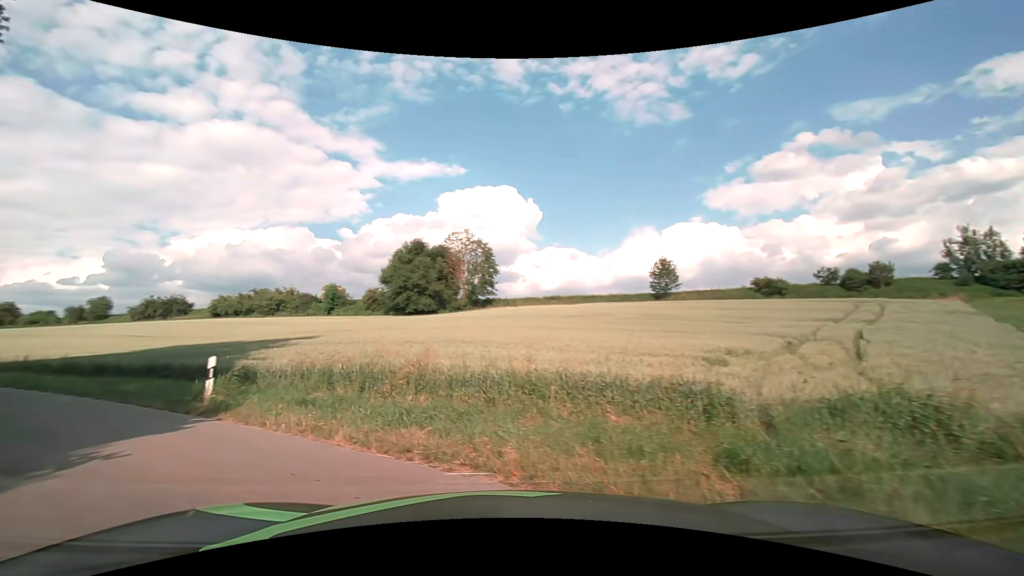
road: residential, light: Day
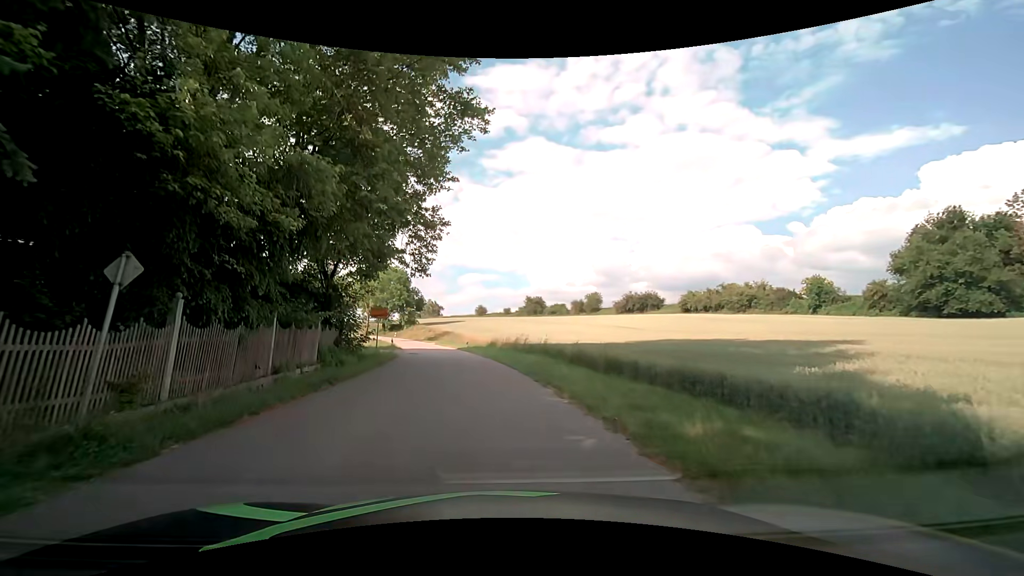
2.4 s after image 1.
(-6.9, +9.9) m; -50°
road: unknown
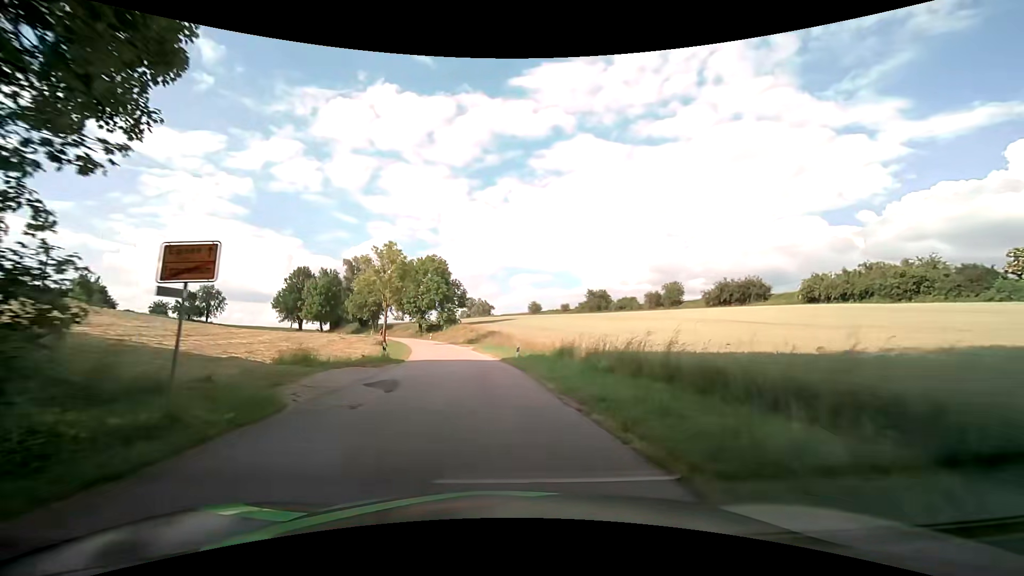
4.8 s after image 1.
(-1.2, +22.9) m; -5°
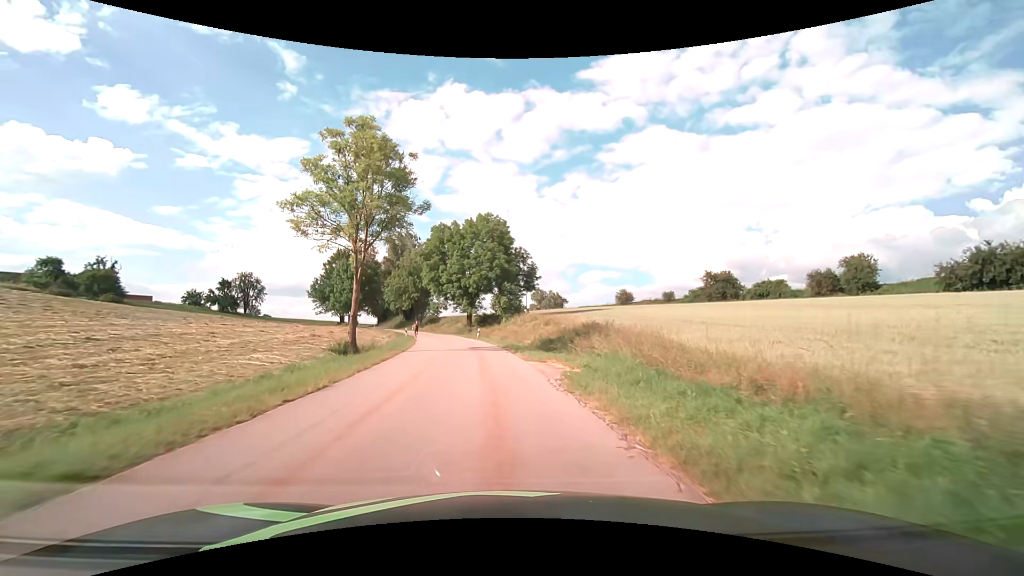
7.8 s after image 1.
(-2.8, +34.1) m; -8°
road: tertiary
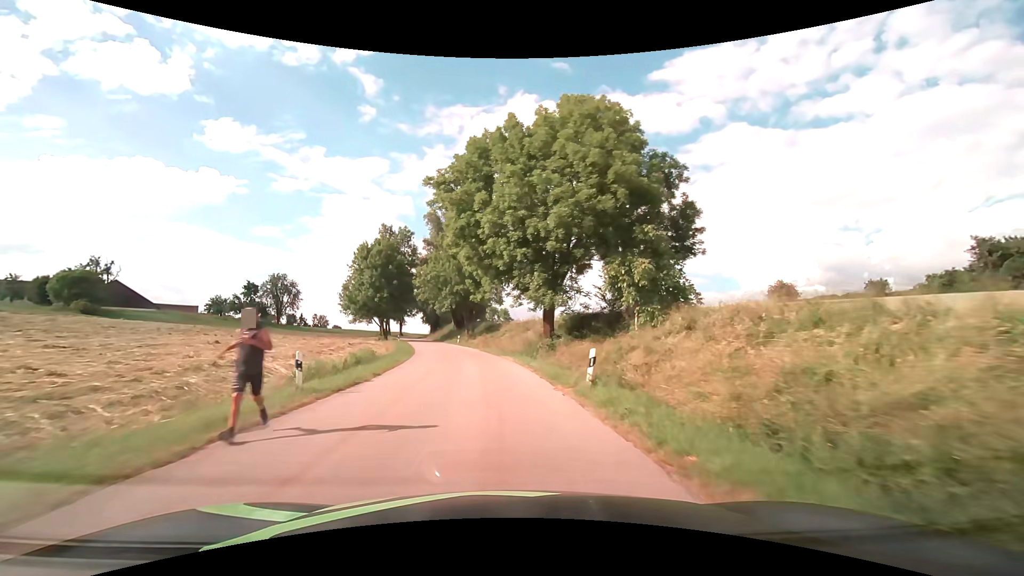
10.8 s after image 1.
(-2.7, +38.3) m; -8°
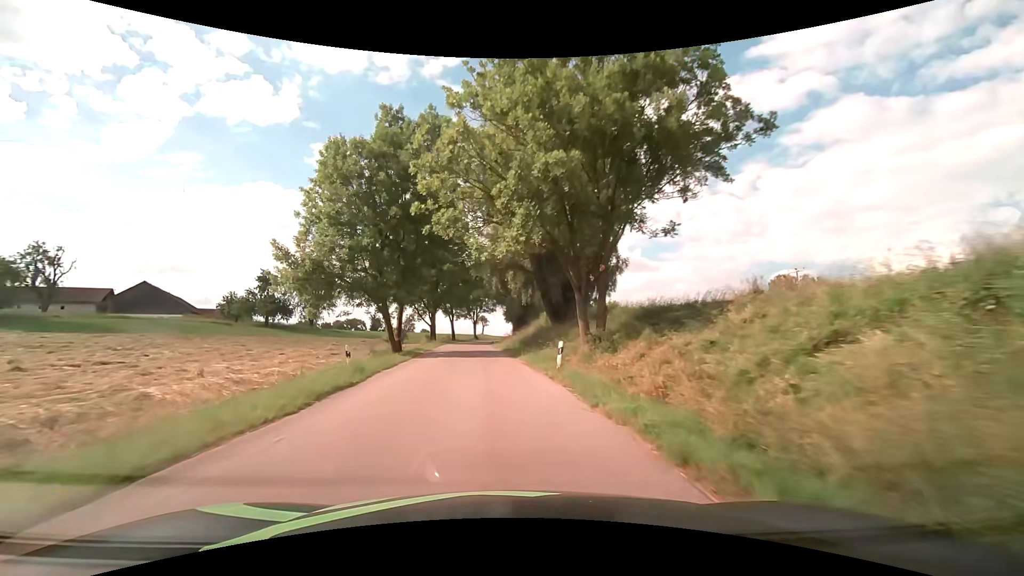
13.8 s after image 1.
(-4.3, +45.9) m; -11°
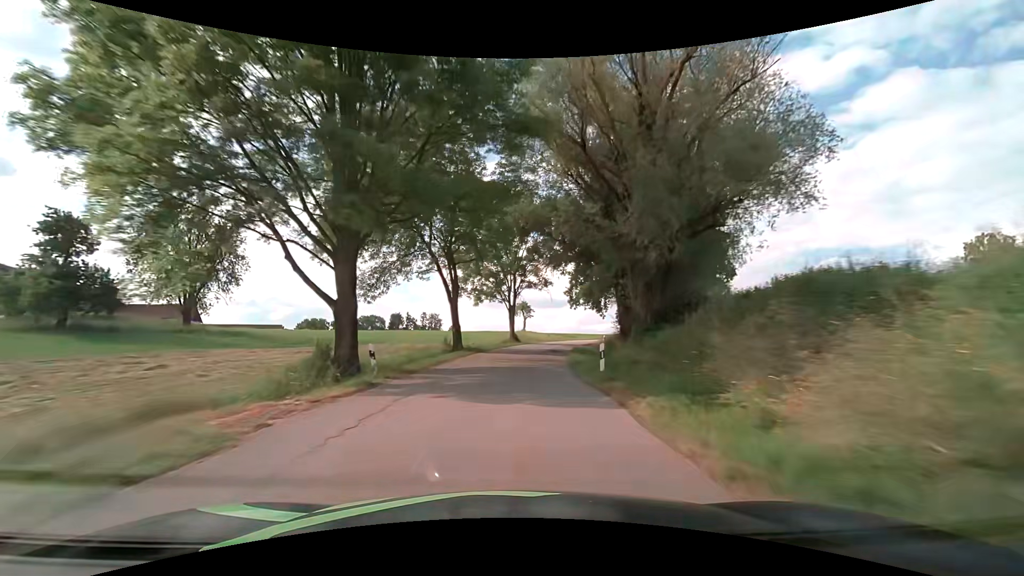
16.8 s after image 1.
(-3.3, +53.1) m; -4°
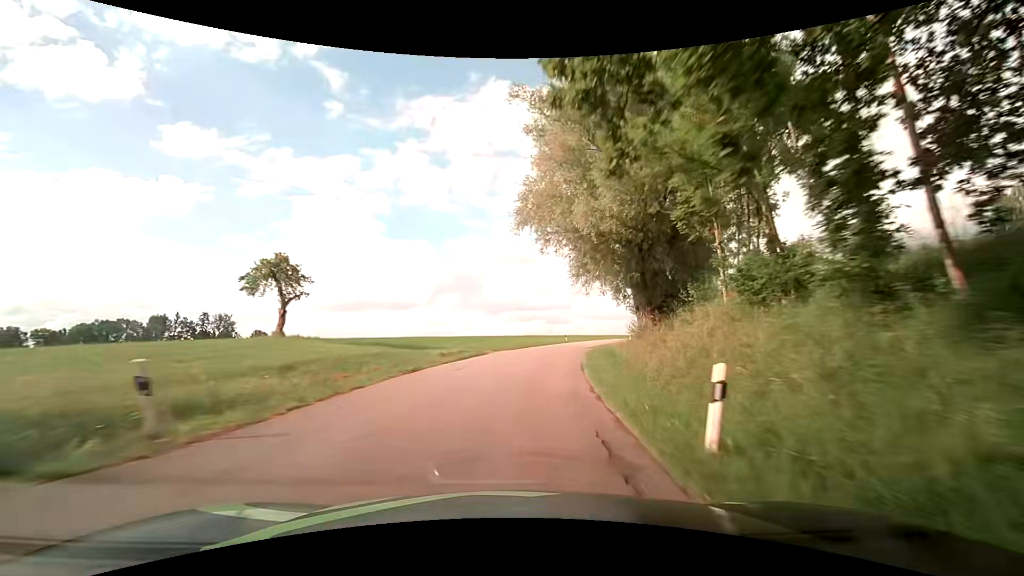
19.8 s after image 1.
(+7.5, +57.5) m; +17°
(0, +10) (+1, +20) (+3, +30) (+6, +39) (+9, +49) (+13, +58) (+18, +67) (+23, +75) (+28, +84) (+33, +93) m
